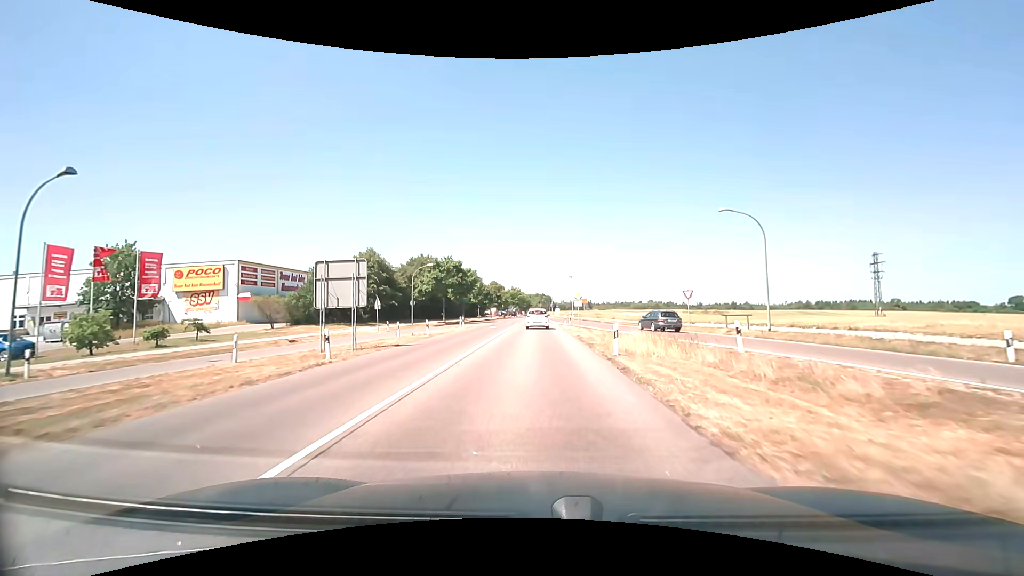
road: tertiary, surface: asphalt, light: Day
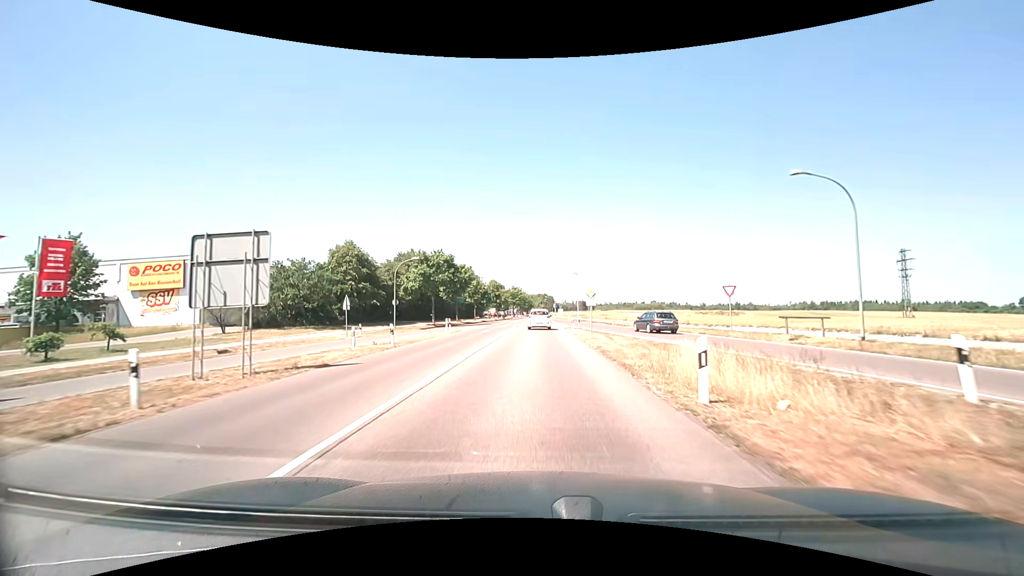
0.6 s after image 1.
(0.0, +8.0) m; 0°
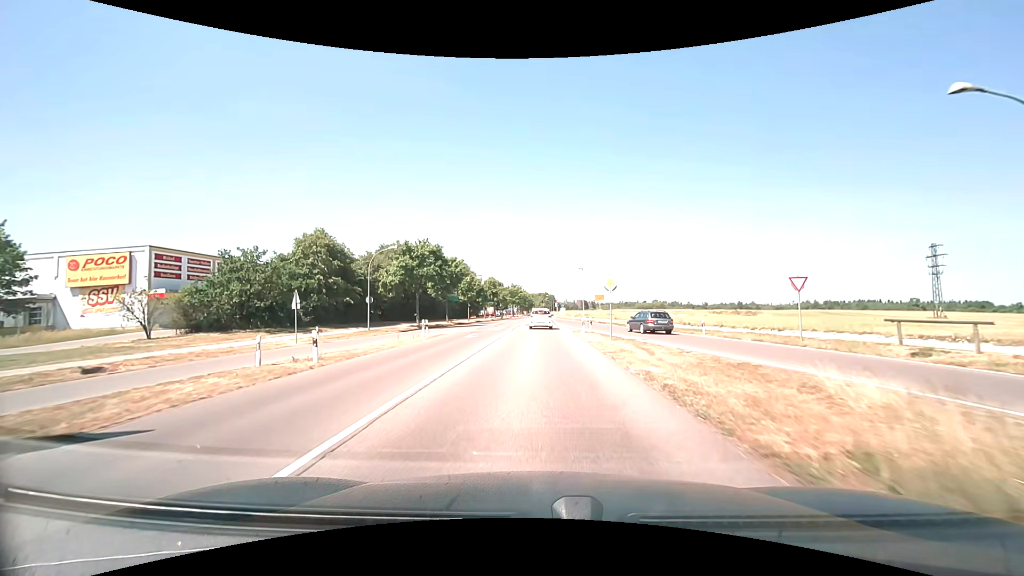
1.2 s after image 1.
(0.0, +8.0) m; 0°
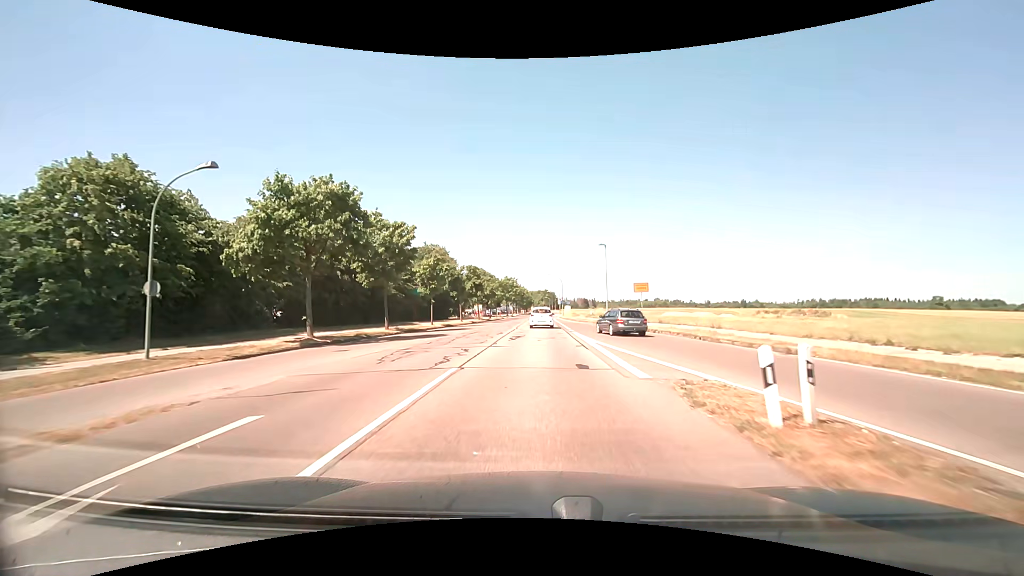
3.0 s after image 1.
(0.0, +24.1) m; 0°
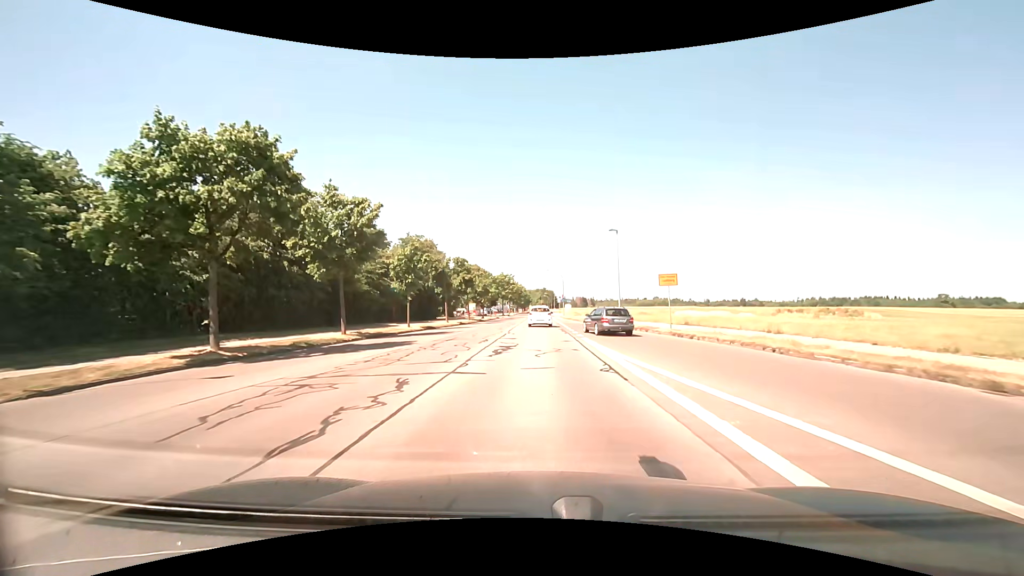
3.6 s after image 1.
(0.0, +7.7) m; 0°
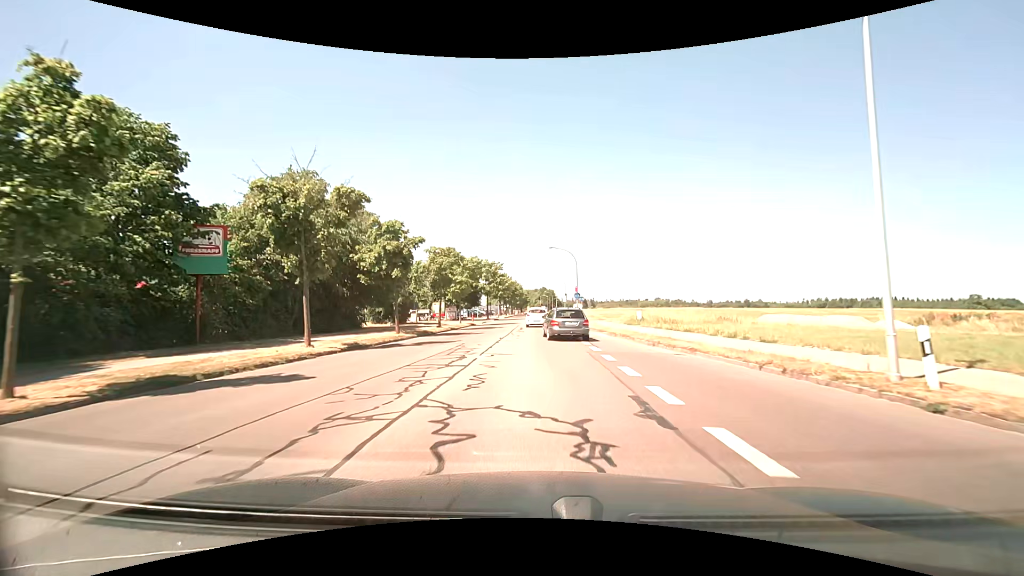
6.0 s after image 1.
(+0.1, +28.8) m; 0°
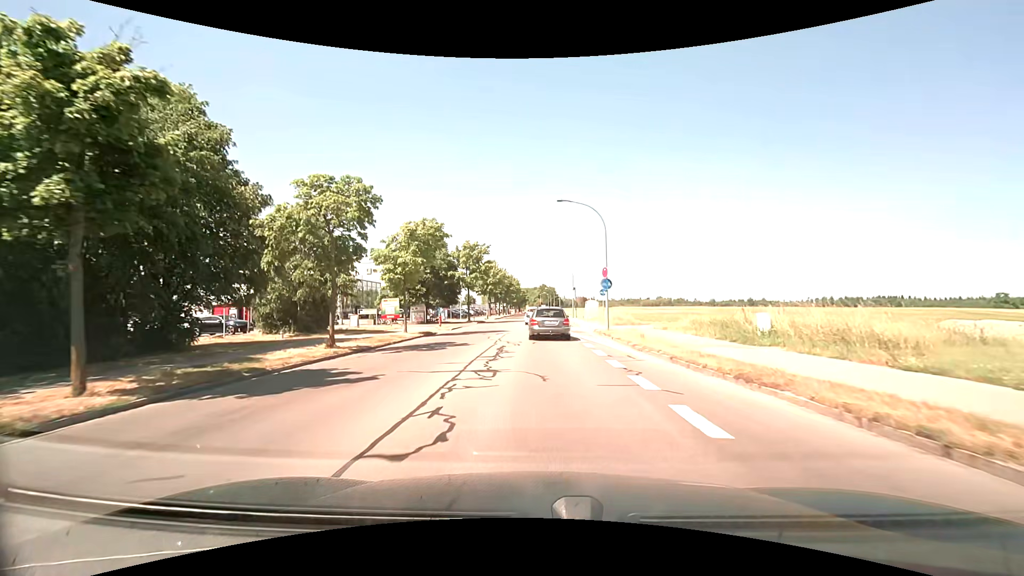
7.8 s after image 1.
(0.0, +20.1) m; 0°
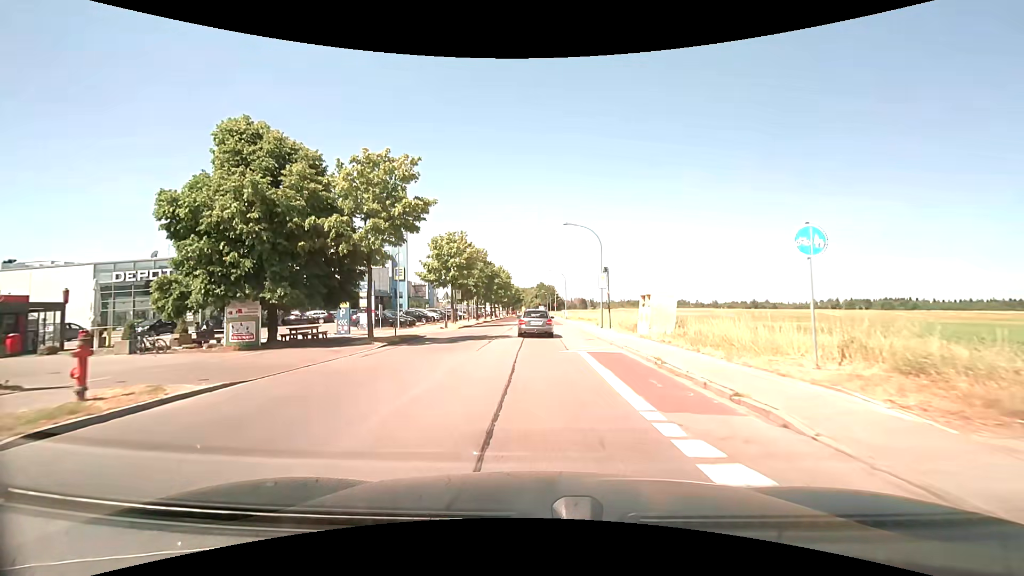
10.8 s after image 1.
(+0.2, +31.5) m; 0°
(0, +10) (0, +20) (0, +30) (0, +40) (0, +50) (0, +60) (0, +70) (0, +80) (0, +90) (0, +100) m
